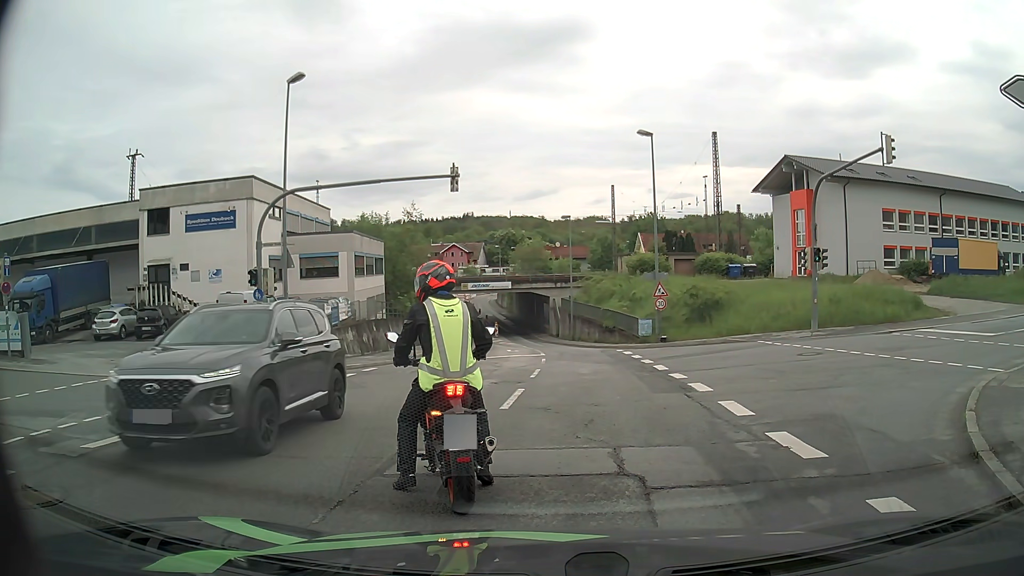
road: tertiary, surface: asphalt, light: Day
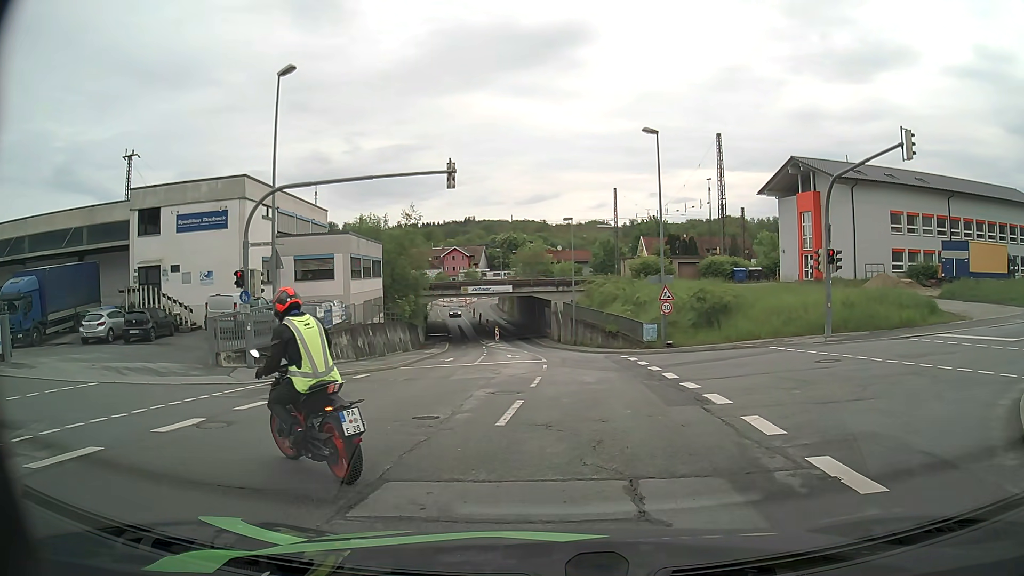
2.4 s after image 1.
(0.0, +1.3) m; +1°
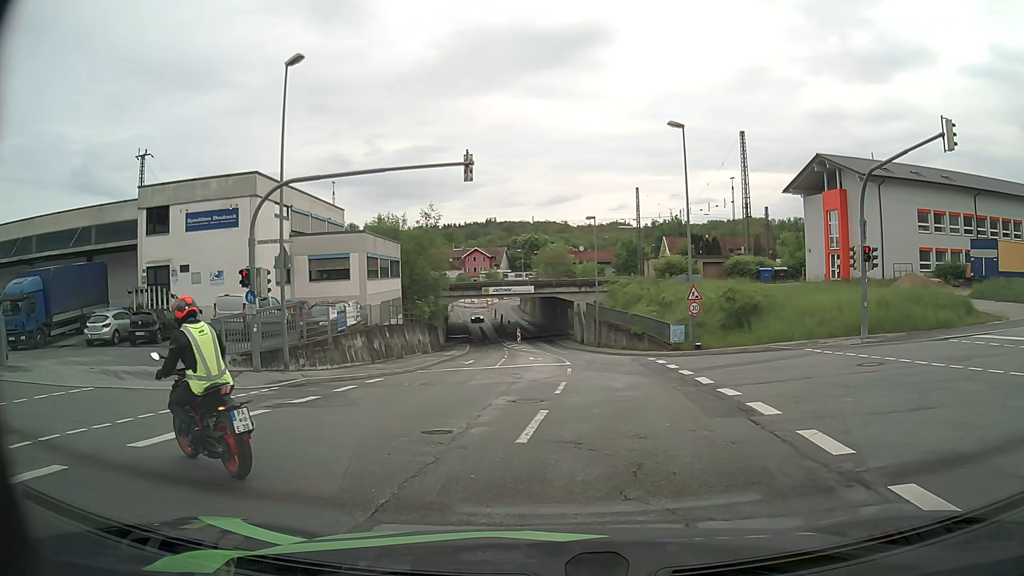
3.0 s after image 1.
(0.0, +1.4) m; -2°
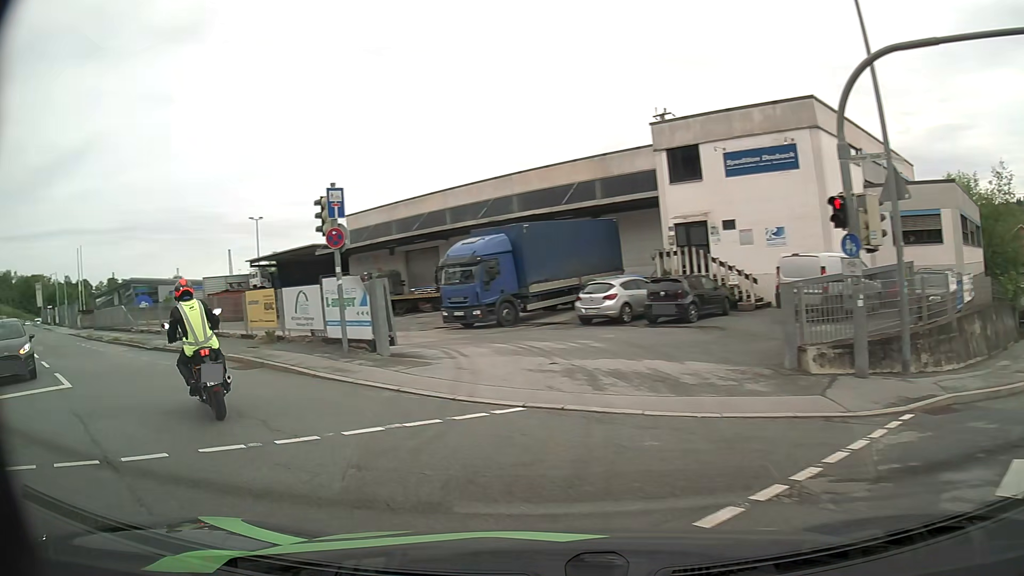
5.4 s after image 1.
(-3.4, +8.7) m; -45°
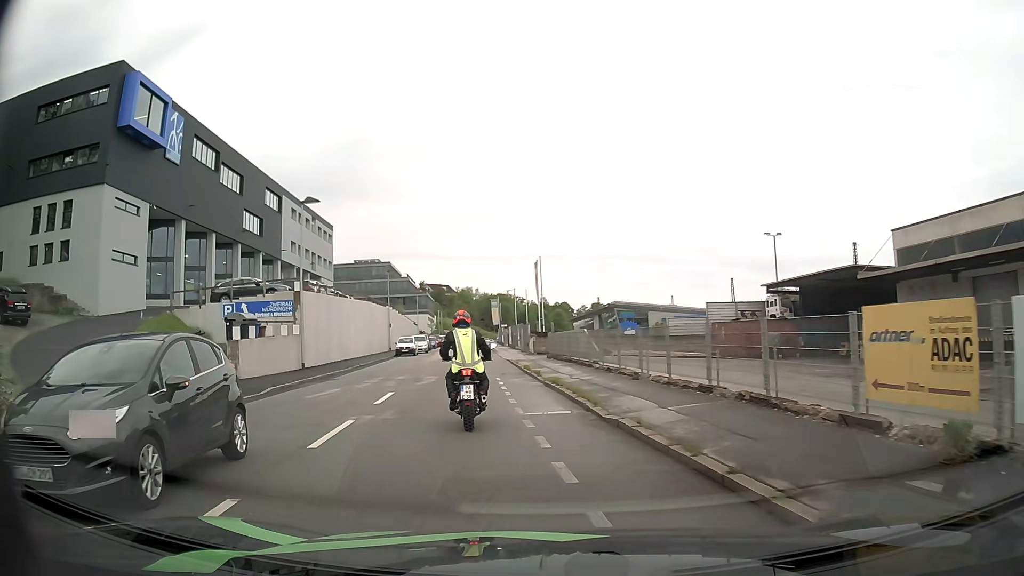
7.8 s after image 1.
(-5.6, +10.9) m; -44°
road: residential
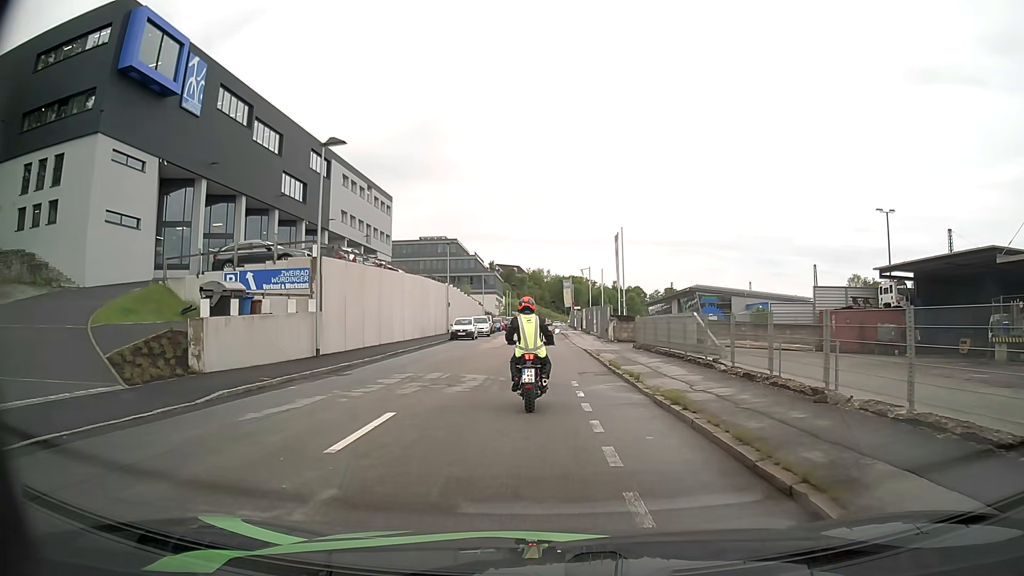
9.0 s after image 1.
(-0.6, +7.7) m; -6°
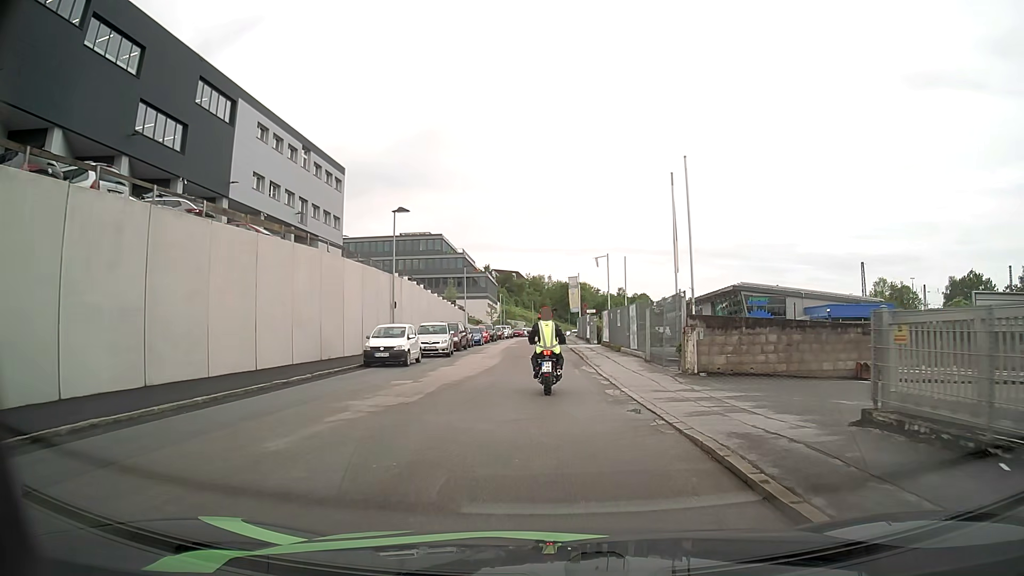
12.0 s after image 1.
(+0.1, +22.3) m; 0°
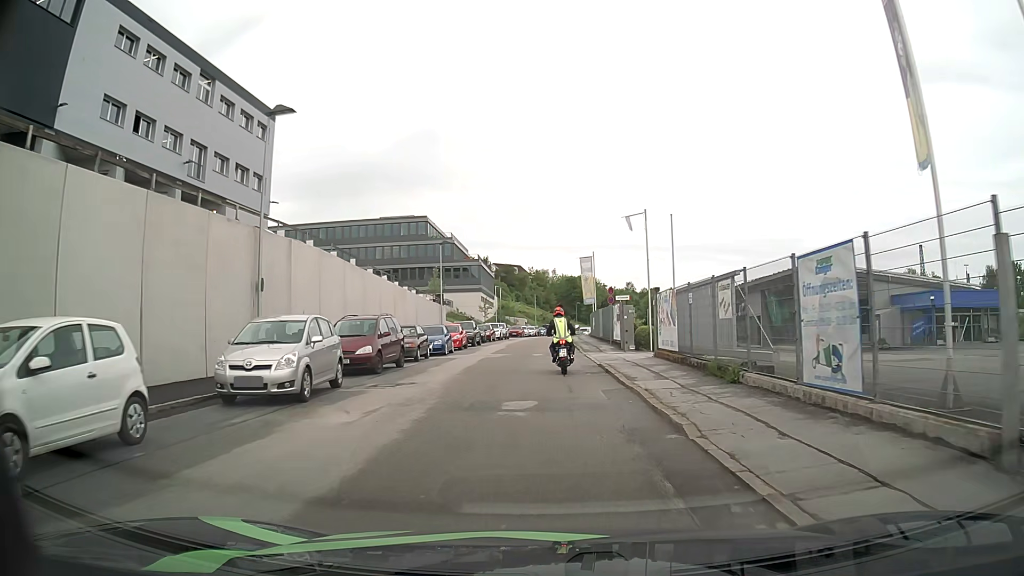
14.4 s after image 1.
(0.0, +19.5) m; 0°
(0, +10) (0, +20) (0, +30) (0, +40) (0, +50) (0, +60) (0, +70) (0, +80) (+1, +90) (+2, +100) m
